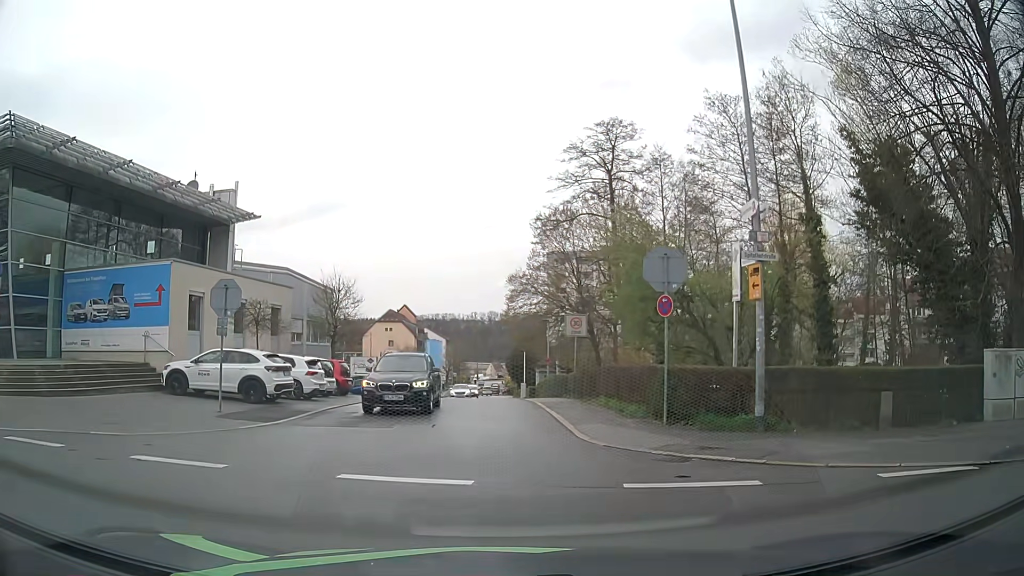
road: residential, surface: asphalt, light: Day
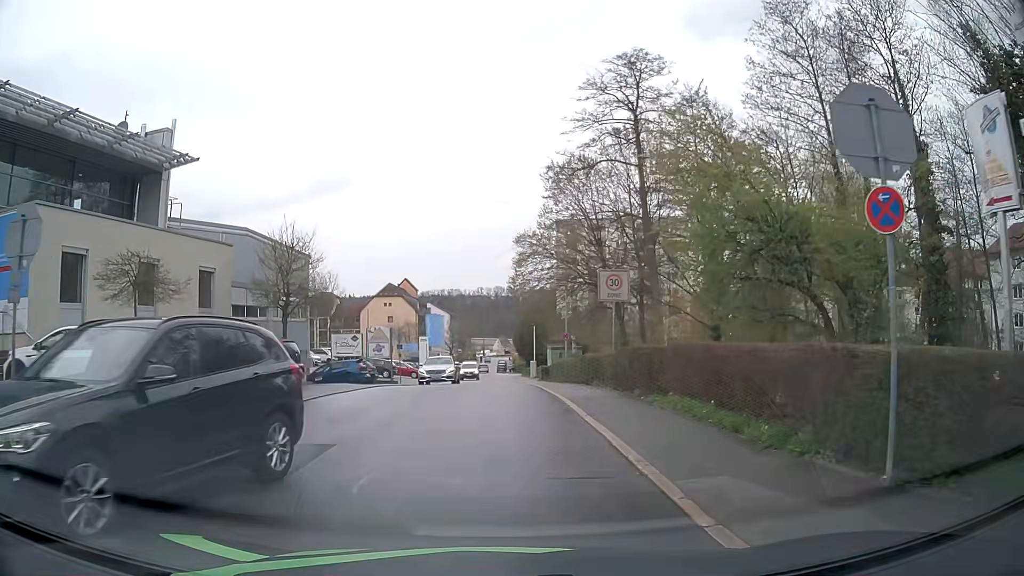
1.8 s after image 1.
(-0.2, +8.3) m; -2°
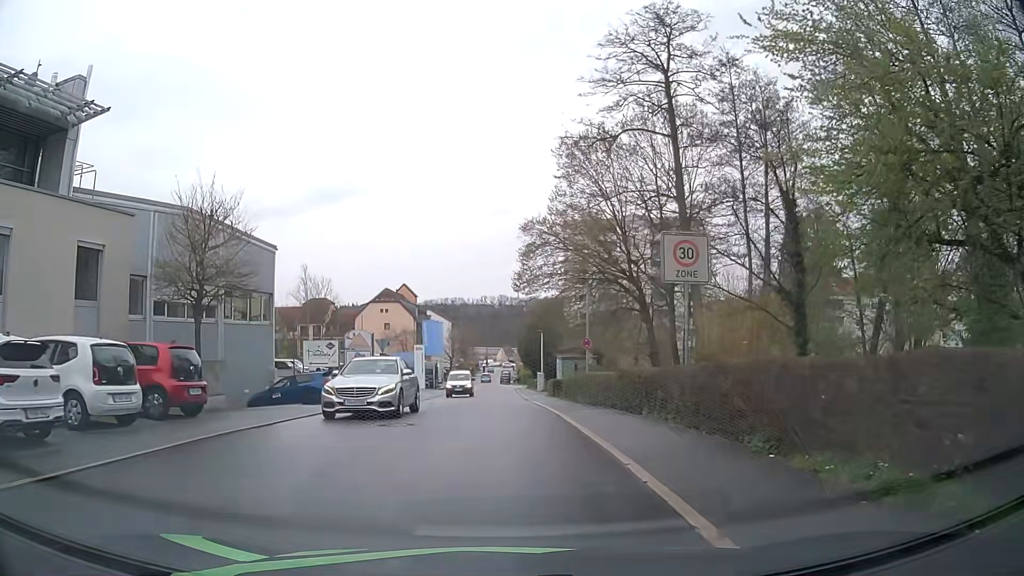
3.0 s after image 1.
(0.0, +7.5) m; 0°
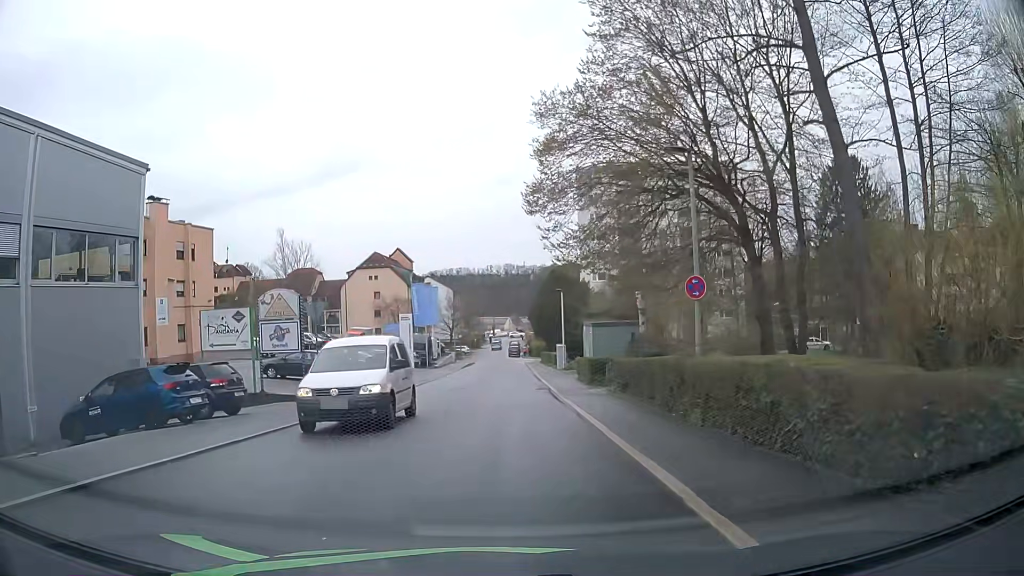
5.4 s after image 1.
(-0.1, +14.5) m; -1°
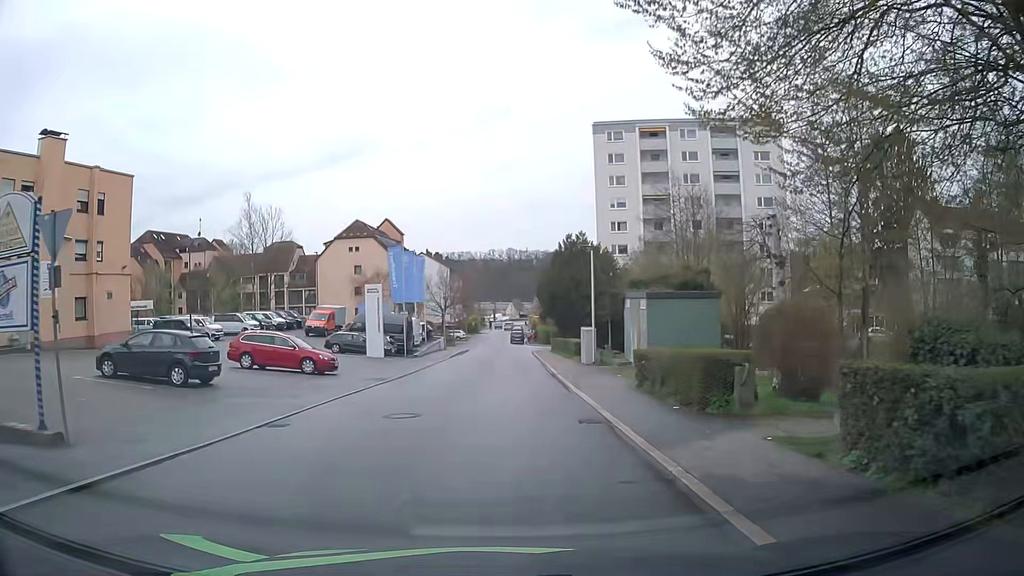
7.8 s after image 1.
(0.0, +14.7) m; -1°
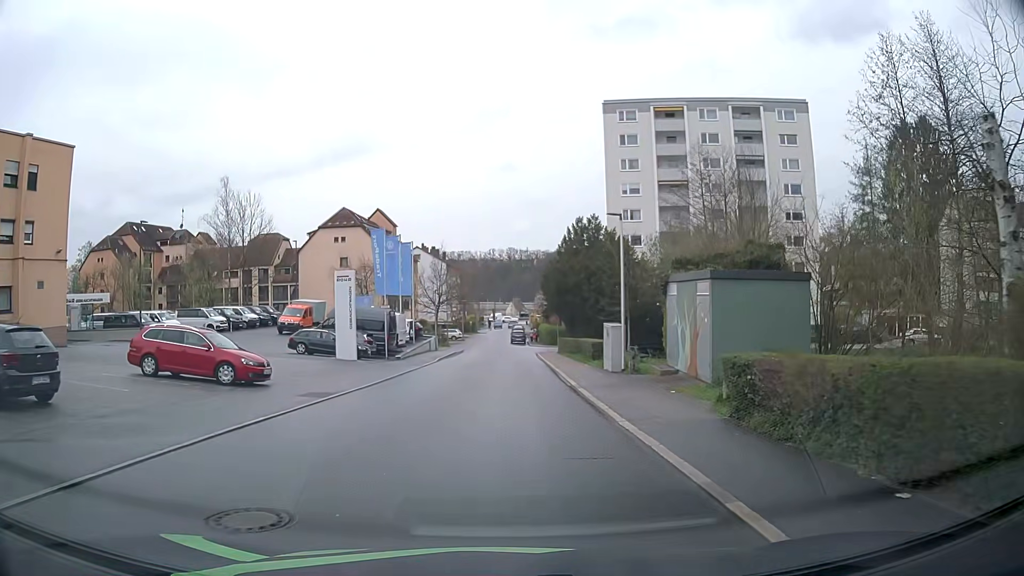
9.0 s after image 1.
(0.0, +7.8) m; +2°
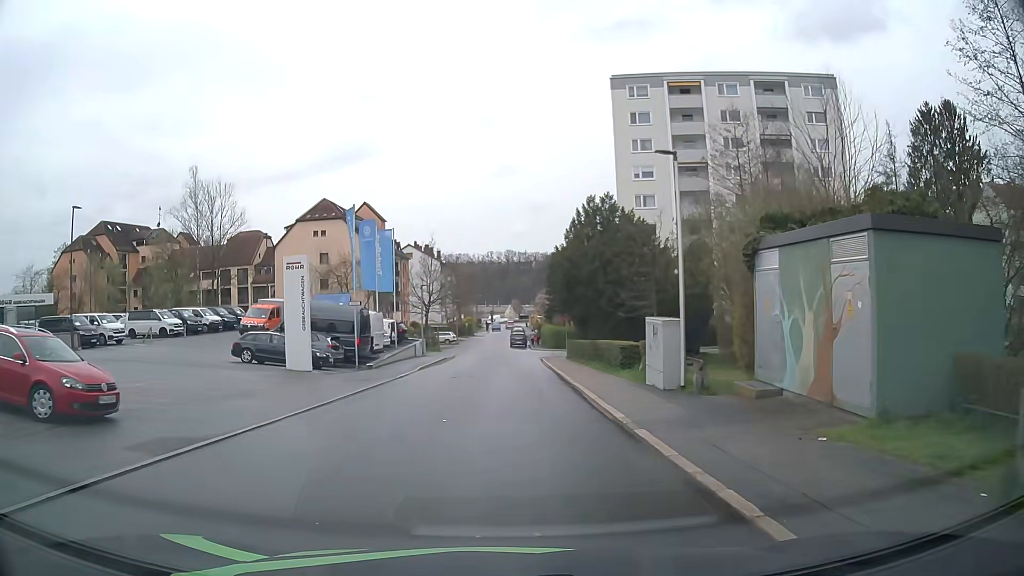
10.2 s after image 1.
(-0.1, +8.0) m; -1°
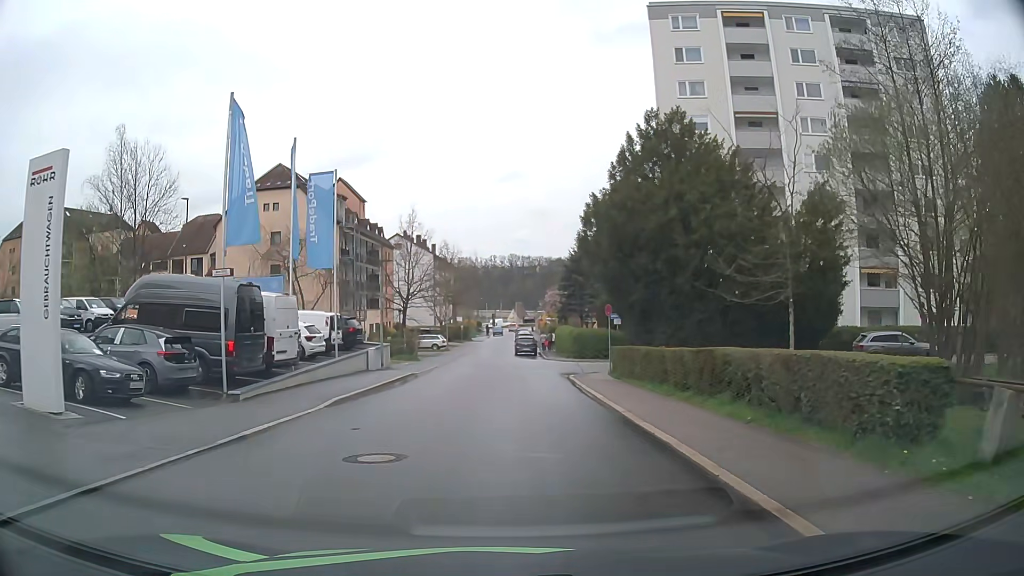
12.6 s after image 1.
(-0.1, +16.5) m; 0°
(0, +10) (0, +20) (0, +30) (+6, +38) (+15, +36) (+25, +33) (+34, +29) (+44, +27) (+53, +24) (+63, +21) m
